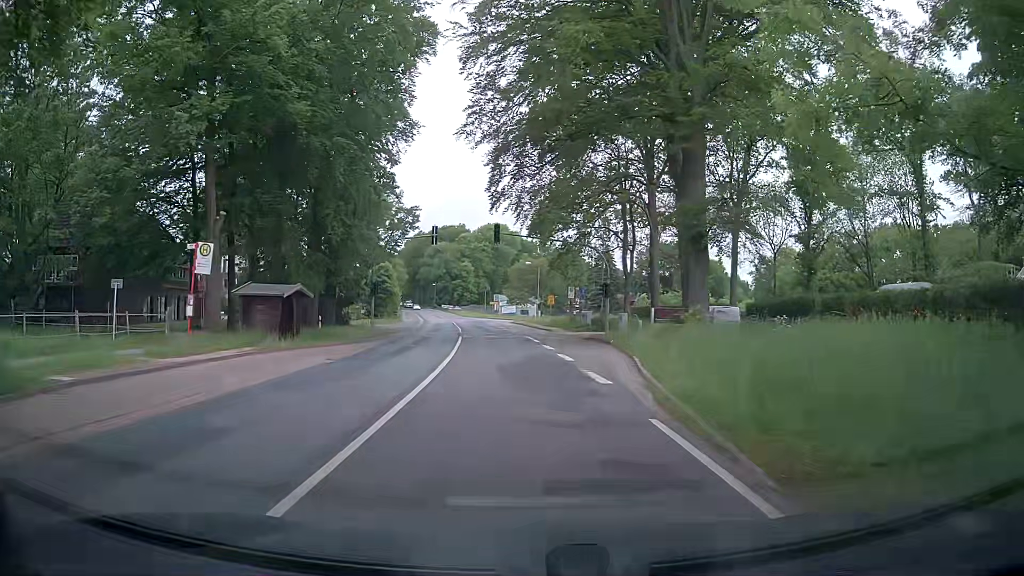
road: secondary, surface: asphalt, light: Day
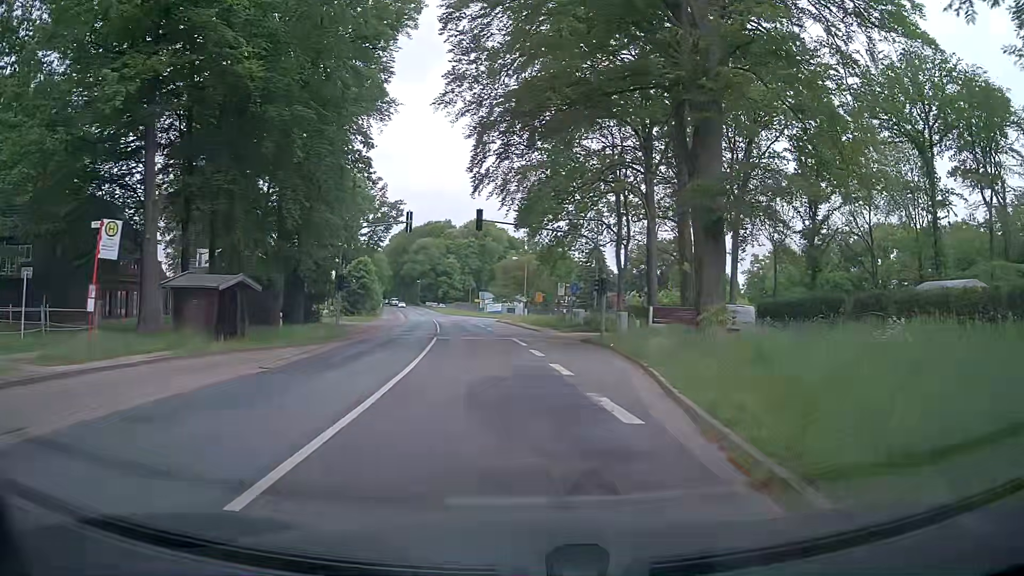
(-0.1, +4.8) m; +1°
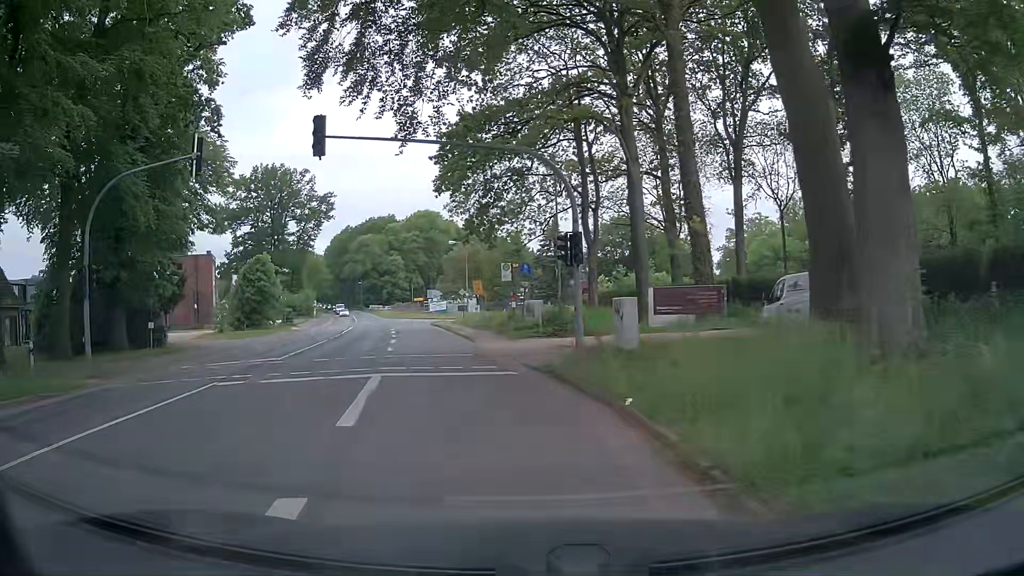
(+1.4, +18.4) m; +3°
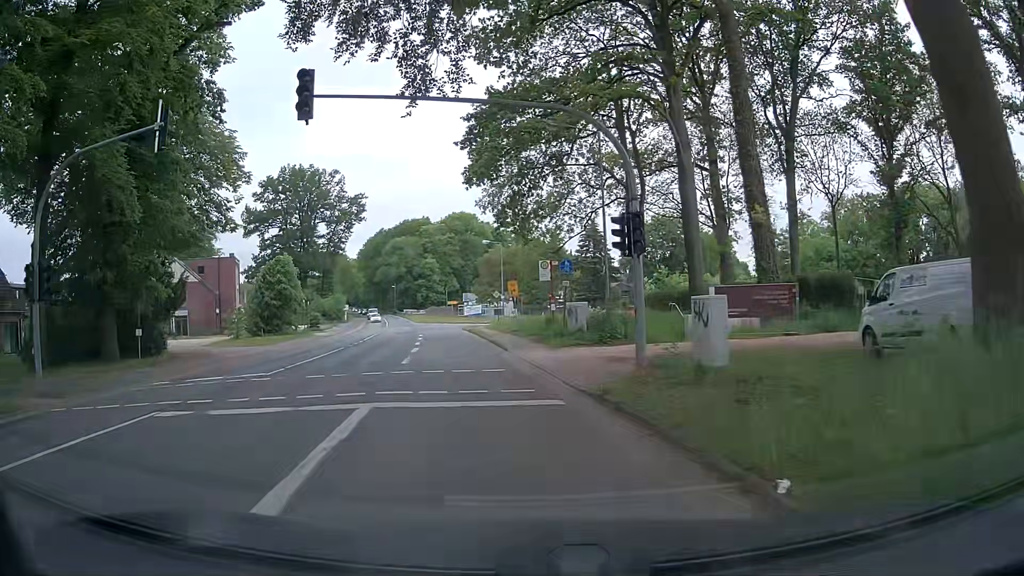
(-0.1, +4.1) m; -3°
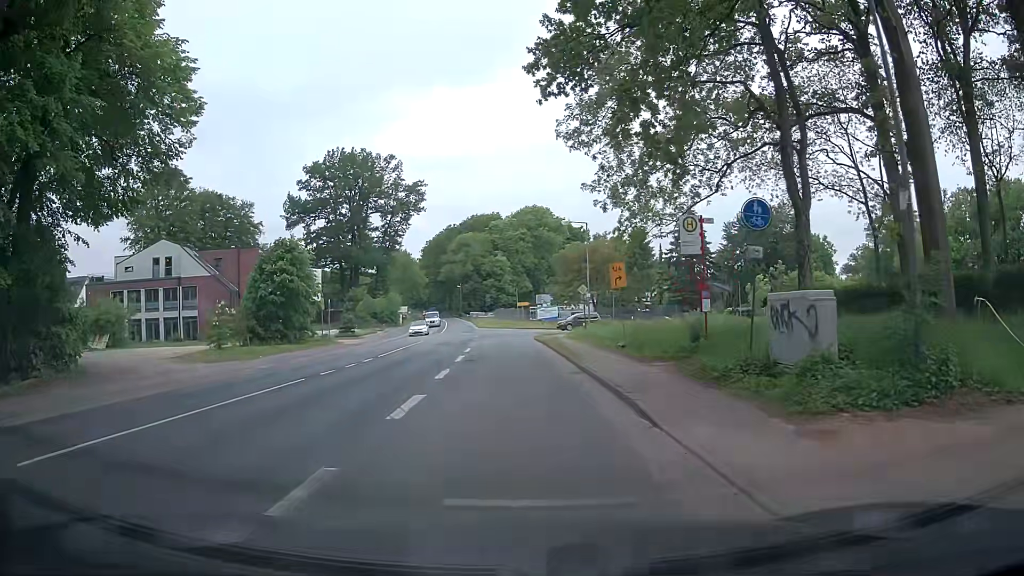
(-1.4, +16.0) m; -6°
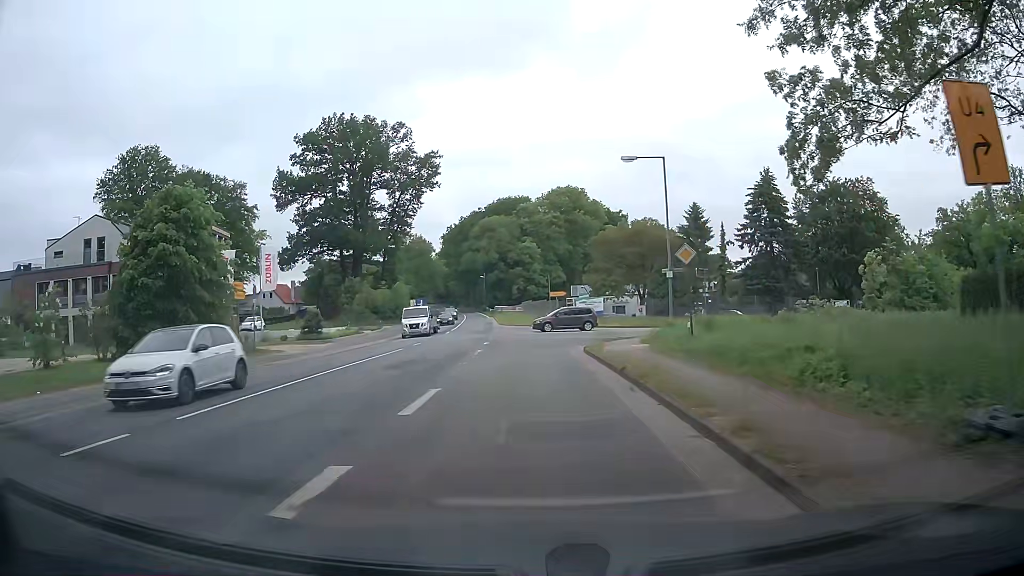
(-0.5, +18.6) m; -4°
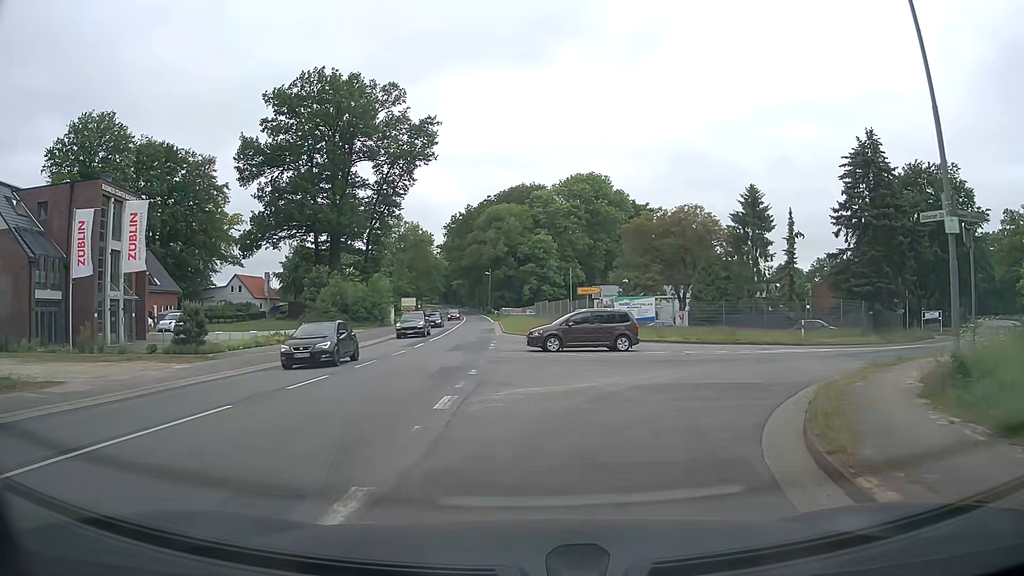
(-0.4, +18.7) m; 0°
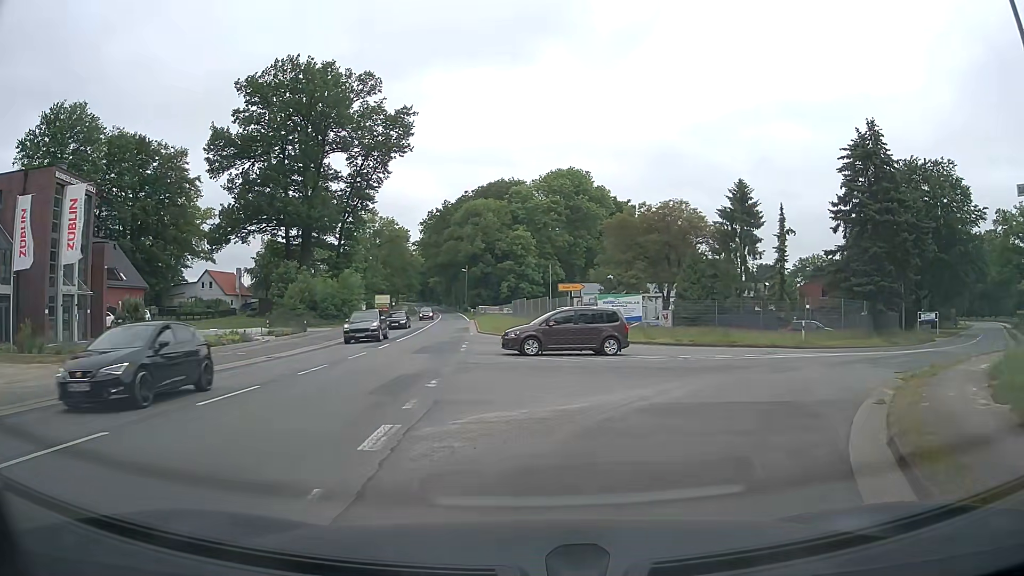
(0.0, +3.1) m; +2°
(+2, +10) (+8, +18) (+15, +24) (+23, +31) (+30, +38) (+37, +45) (+43, +52) (+50, +60) (+56, +68) (+63, +75) m
